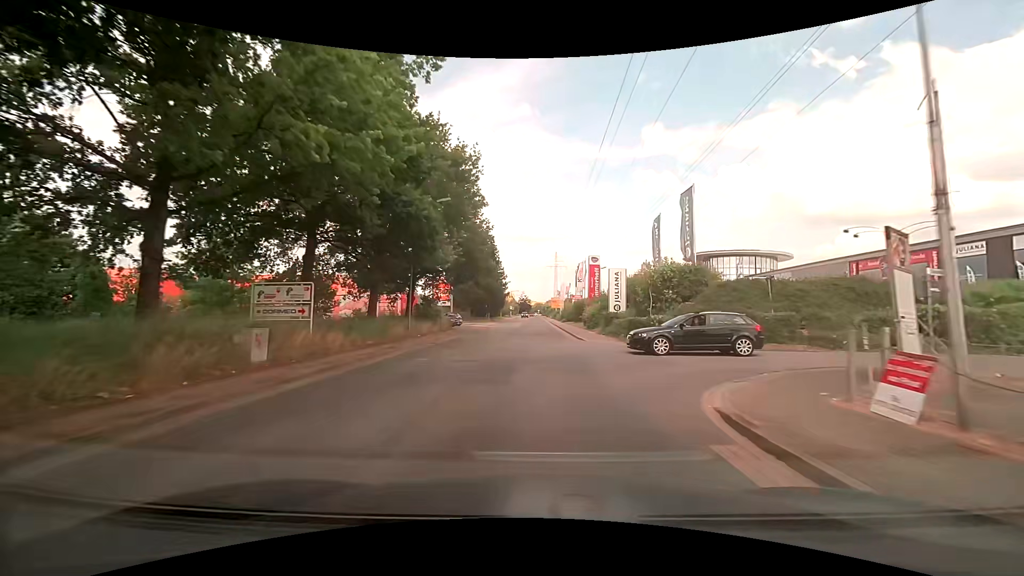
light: Day
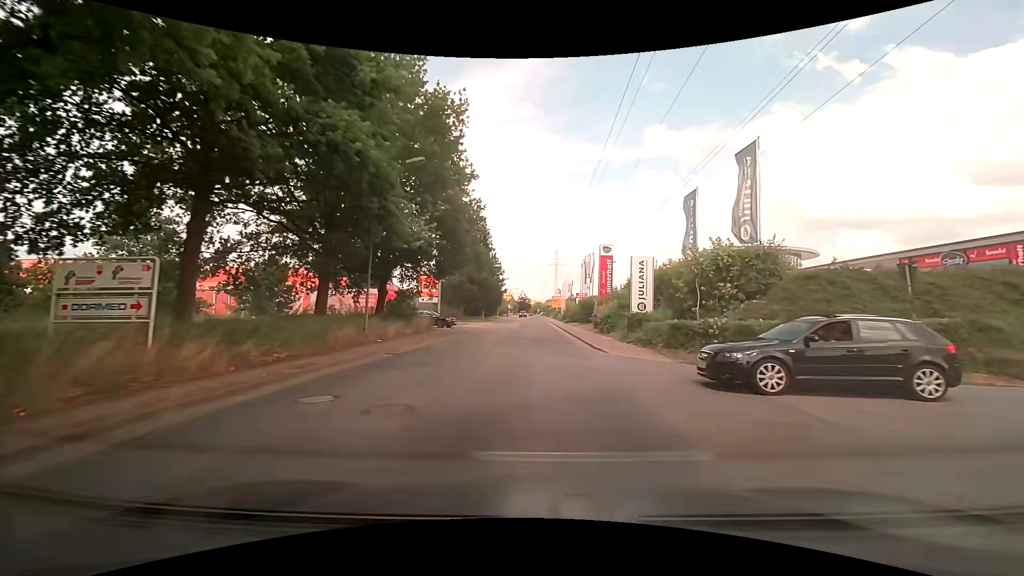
(0.0, +7.4) m; 0°
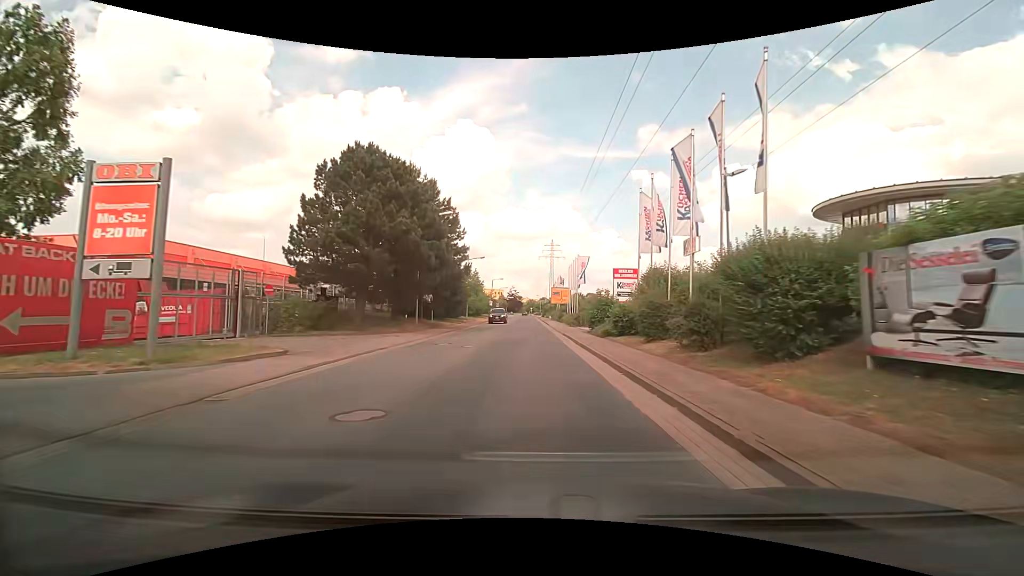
(+0.4, +36.6) m; +1°
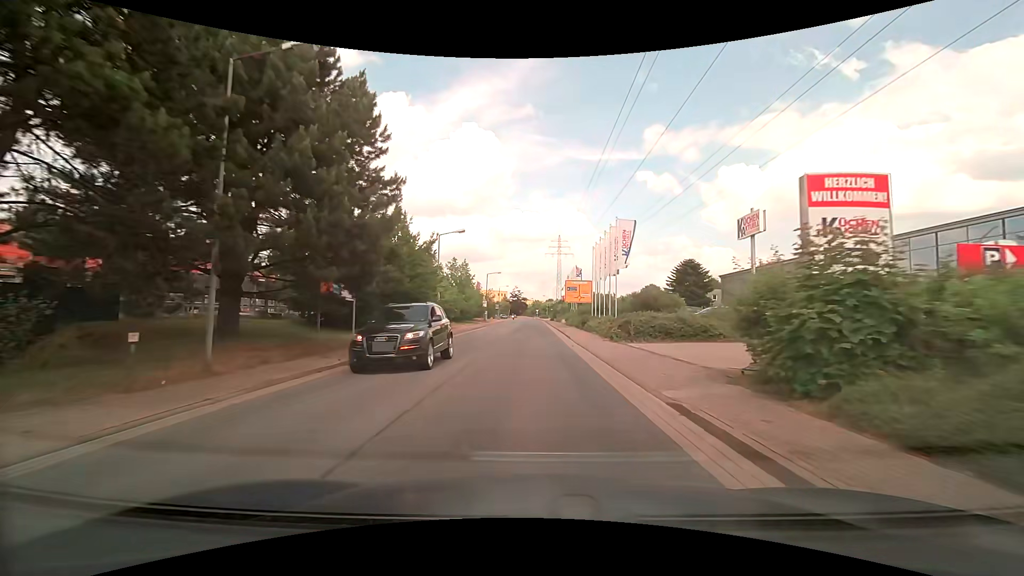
(-0.2, +21.8) m; -1°
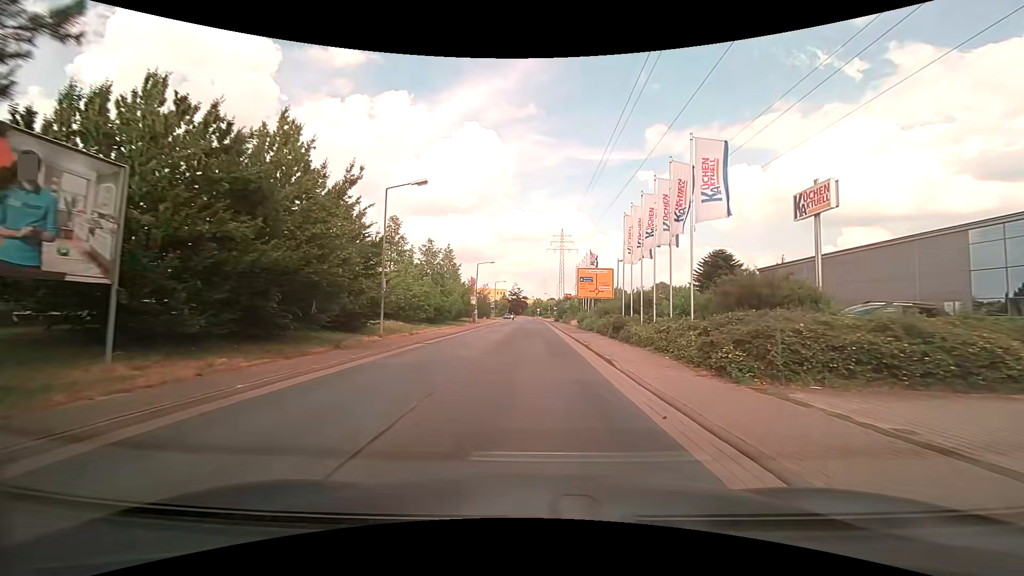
(0.0, +14.7) m; -1°
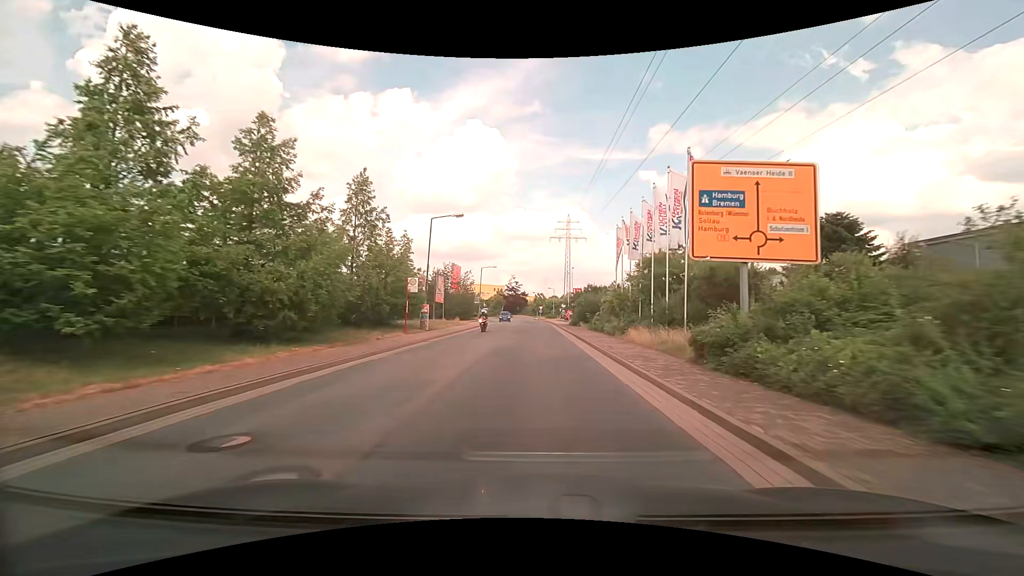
(+0.1, +29.7) m; 0°
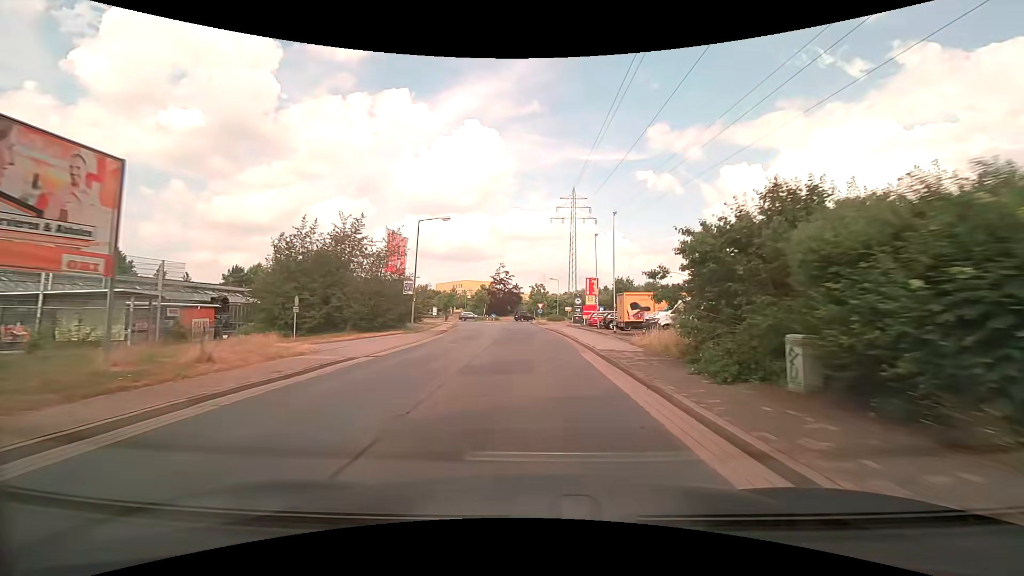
(+0.5, +37.3) m; +1°
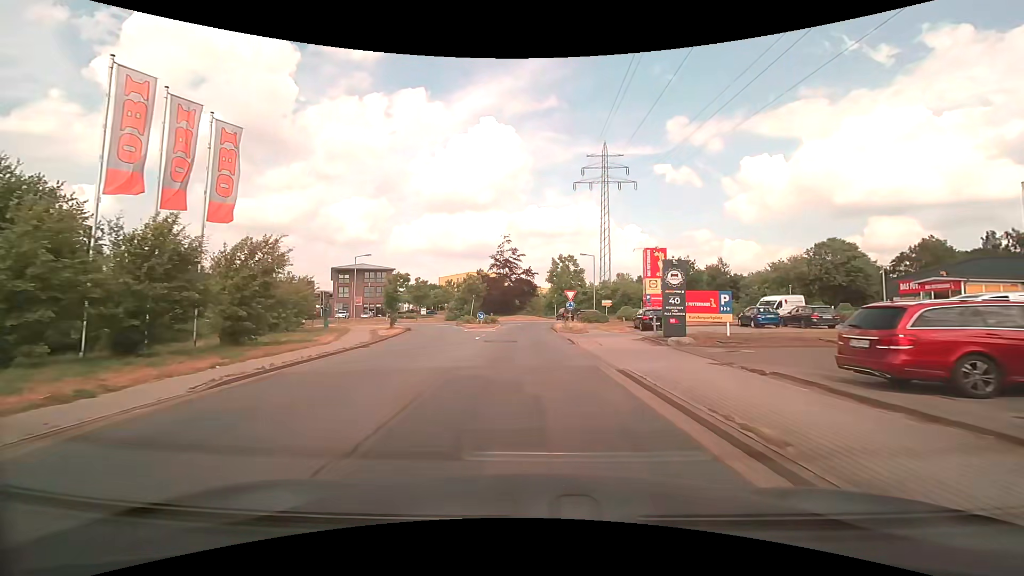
(-0.2, +34.8) m; -2°
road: residential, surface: asphalt
(0, +10) (0, +20) (-1, +30) (-1, +40) (-1, +50) (+2, +59) (+6, +69) (+4, +78) (-4, +84) (-13, +84) m
